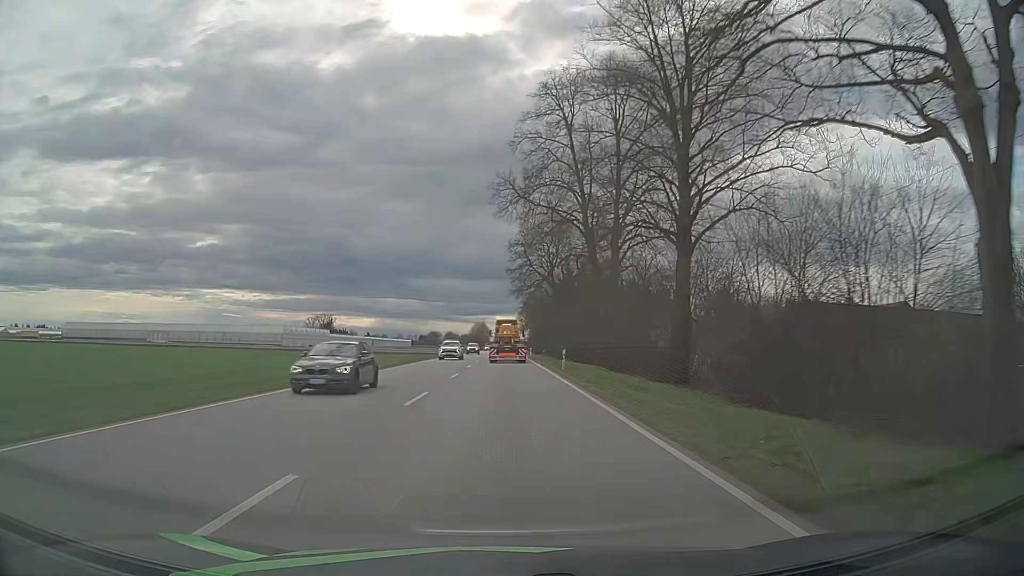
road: primary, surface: asphalt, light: Day
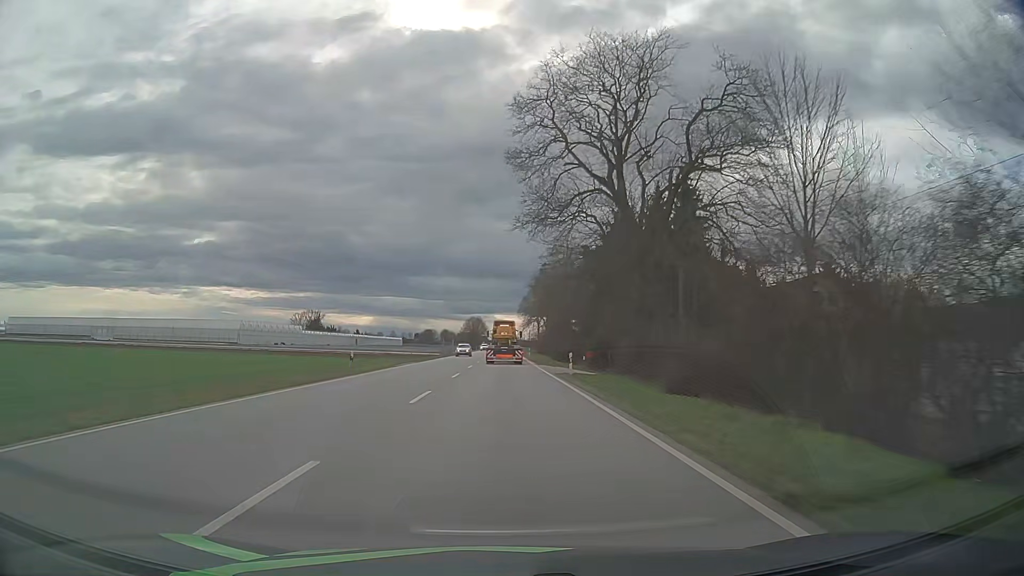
(0.0, +47.4) m; 0°
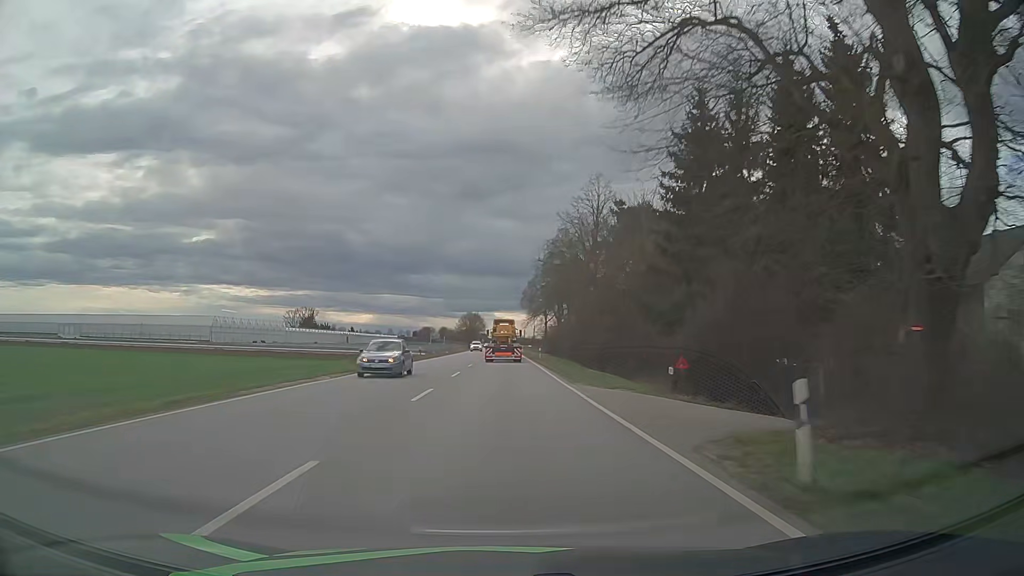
(-0.1, +23.8) m; 0°
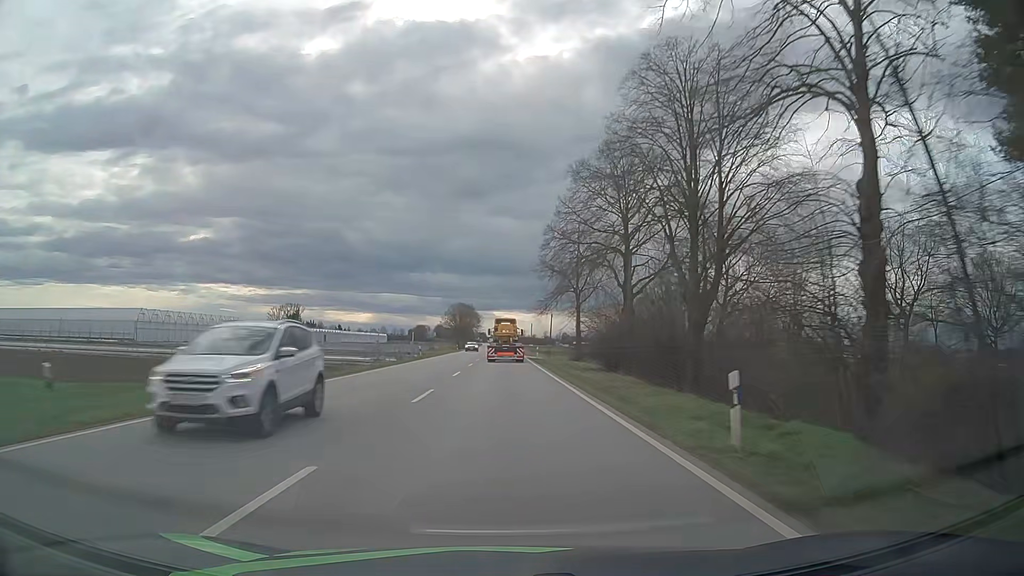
(-0.1, +48.0) m; 0°
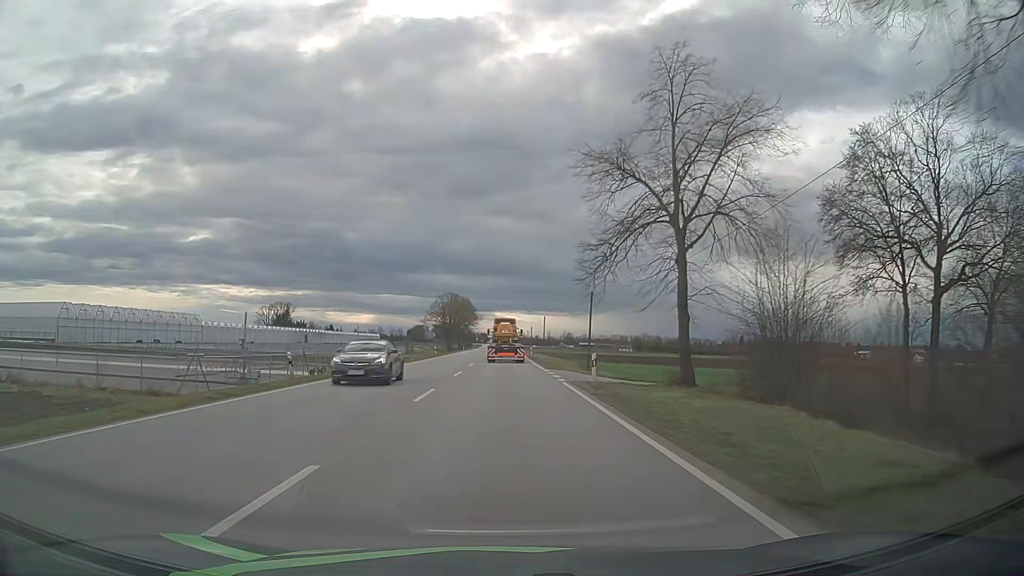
(-0.2, +36.0) m; 0°
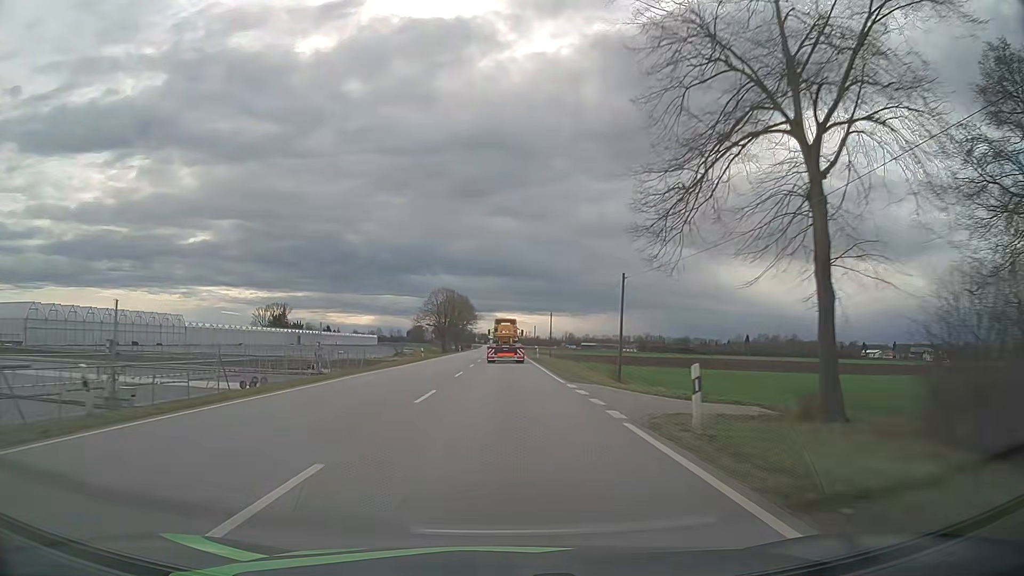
(0.0, +12.0) m; 0°
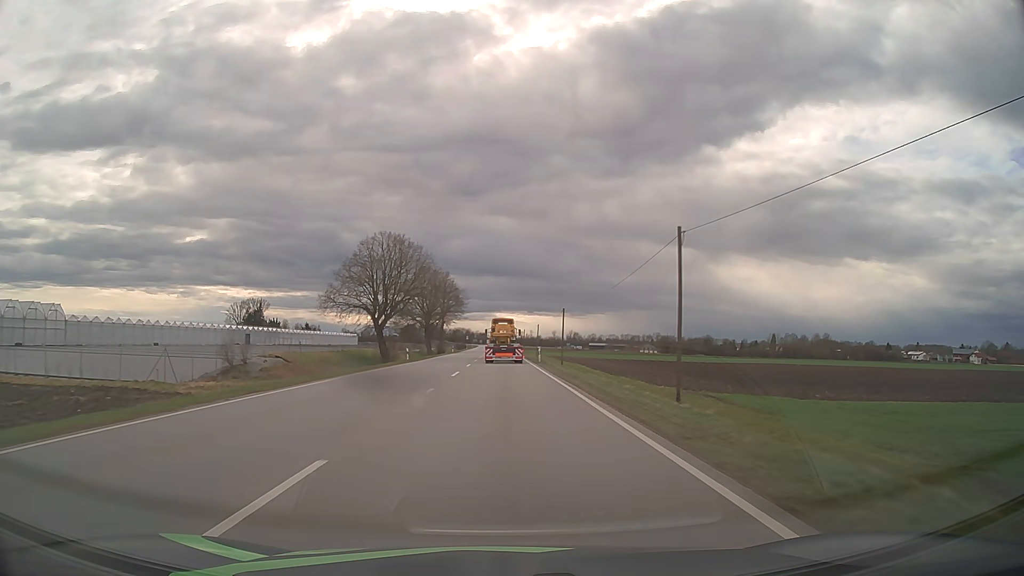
(-0.1, +59.9) m; 0°
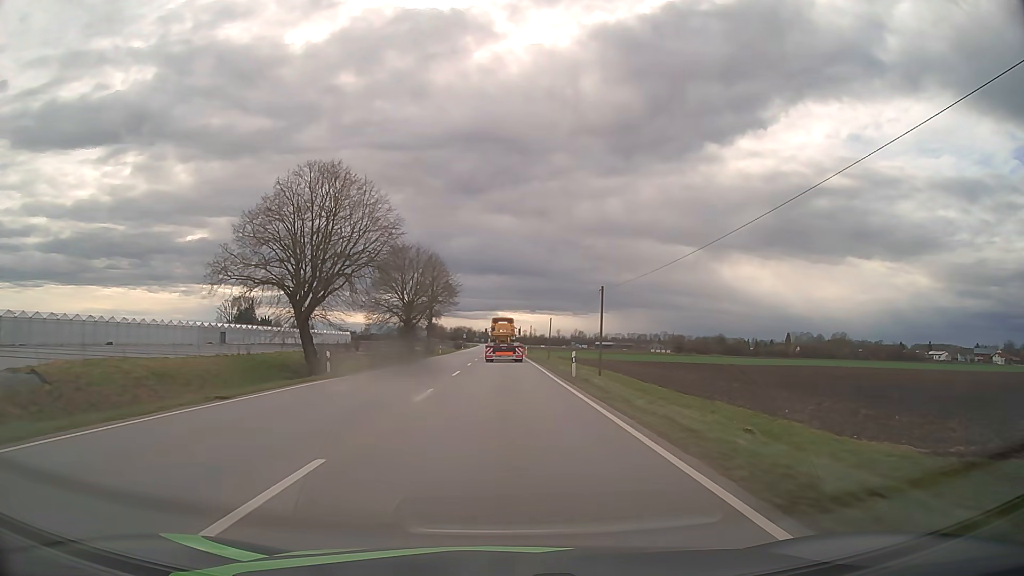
(-0.1, +23.9) m; 0°
(0, +10) (0, +20) (0, +30) (0, +40) (0, +50) (0, +60) (0, +70) (0, +80) (-1, +90) (-1, +100) m
